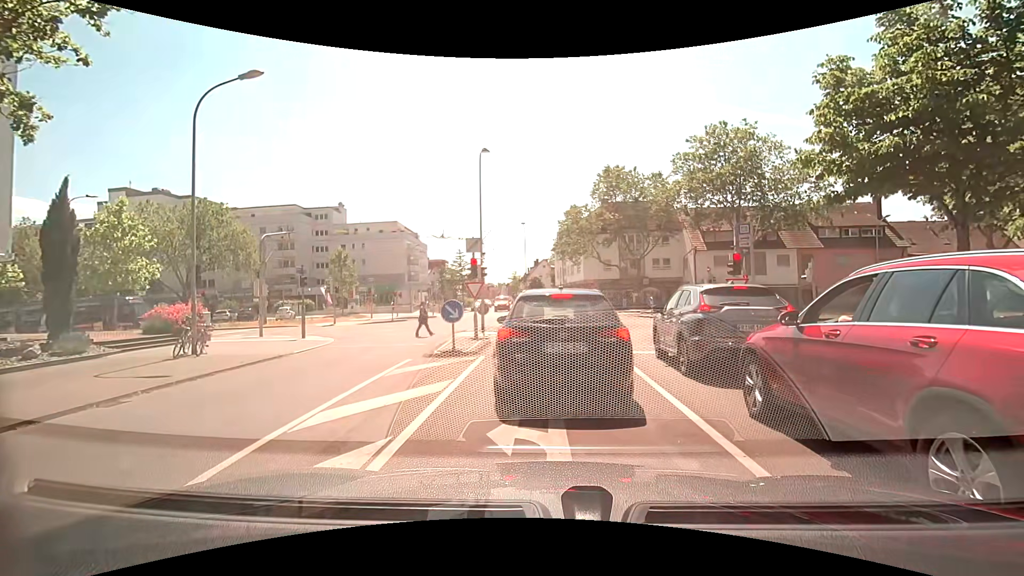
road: residential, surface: asphalt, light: Day
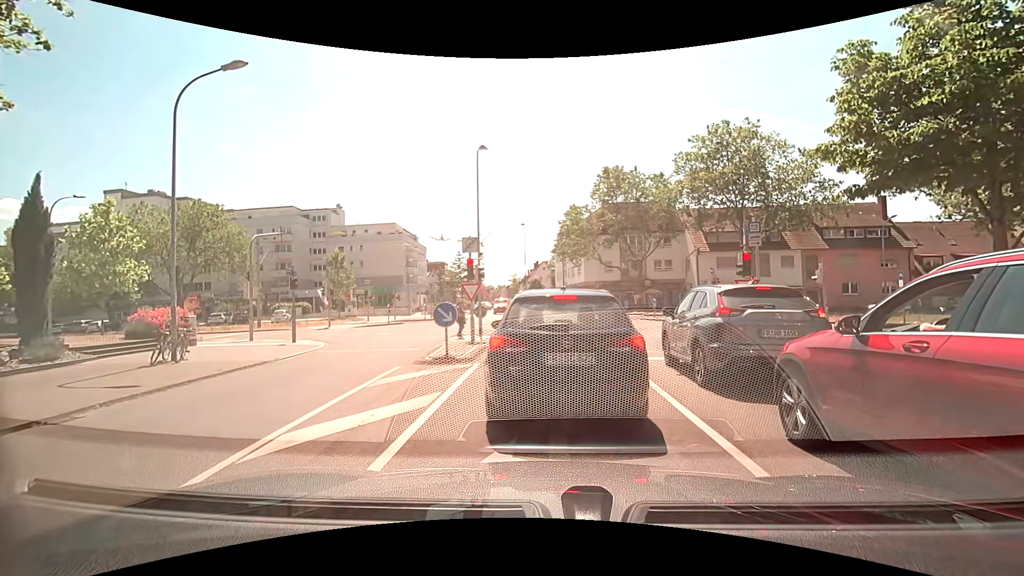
(0.0, +0.8) m; 0°
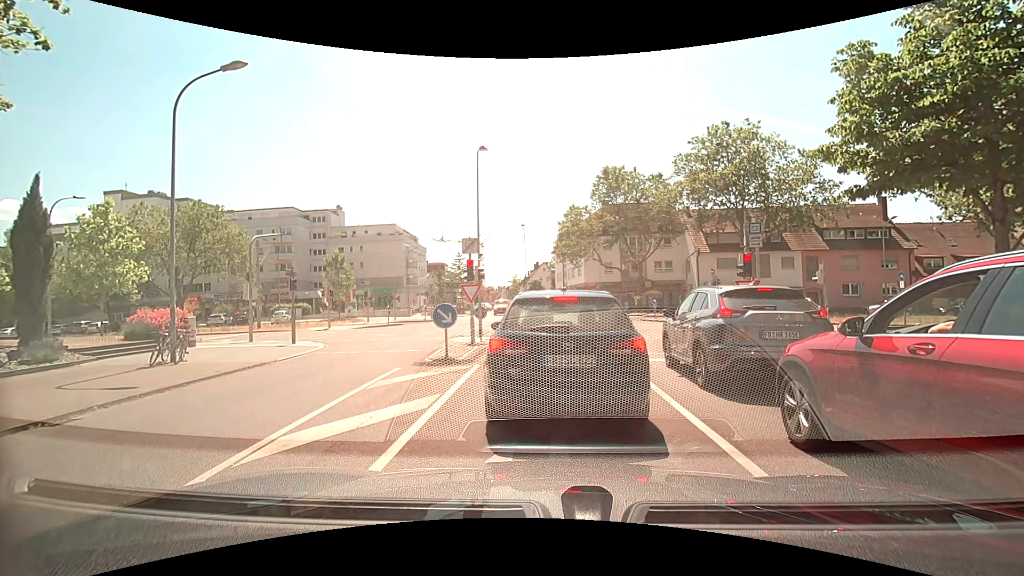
(0.0, +0.1) m; 0°
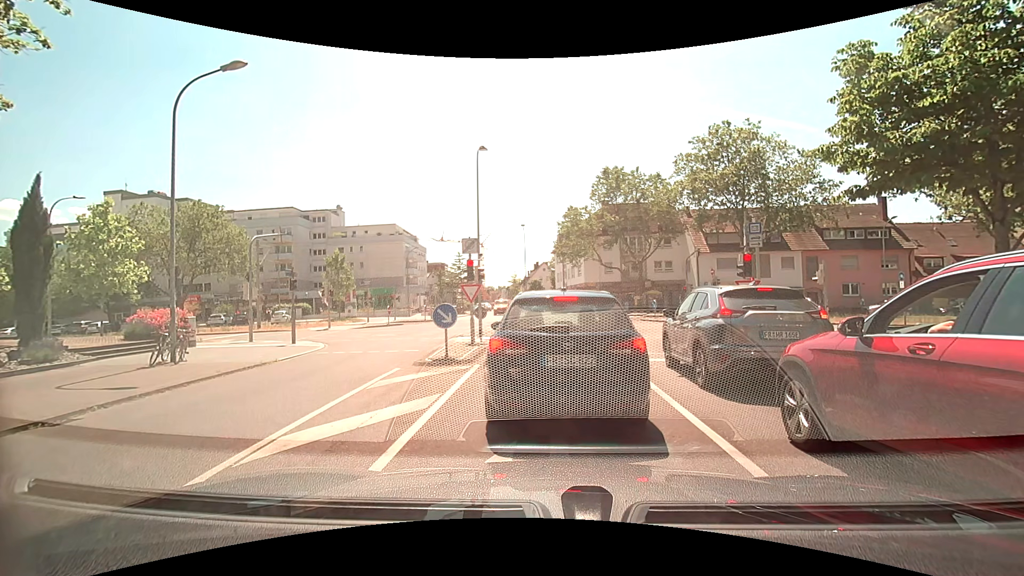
(0.0, 0.0) m; 0°
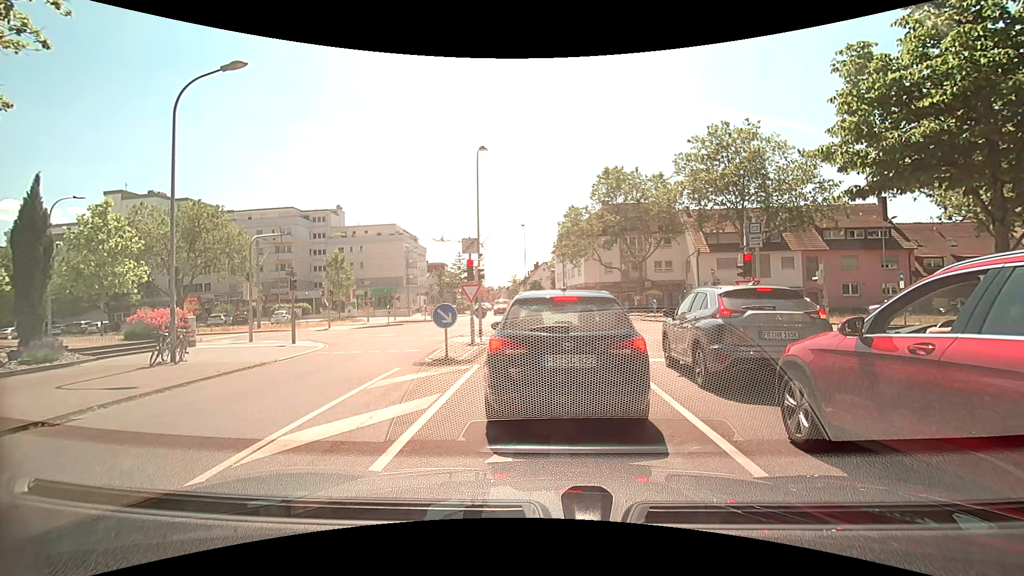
(0.0, 0.0) m; 0°
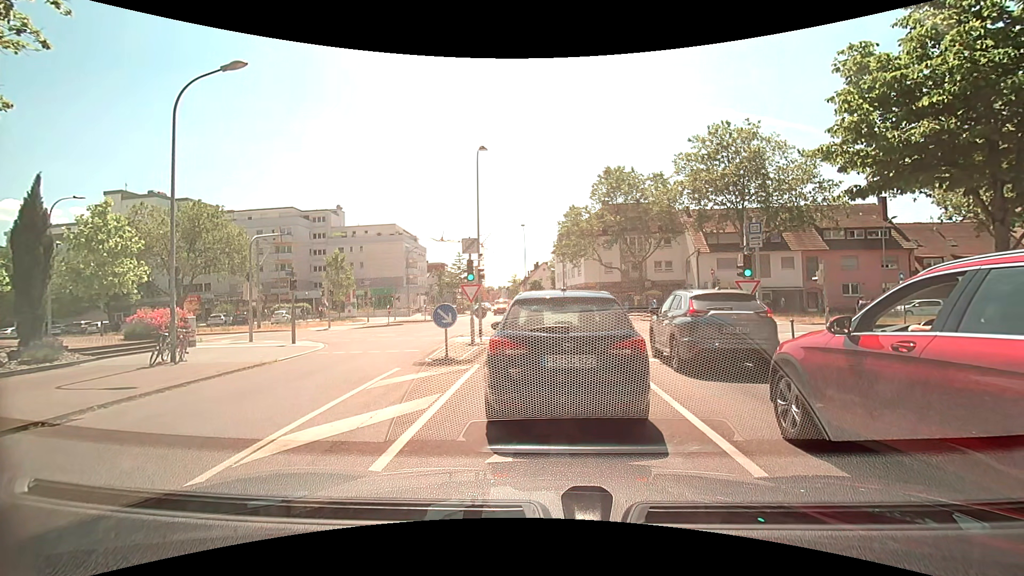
(0.0, 0.0) m; 0°
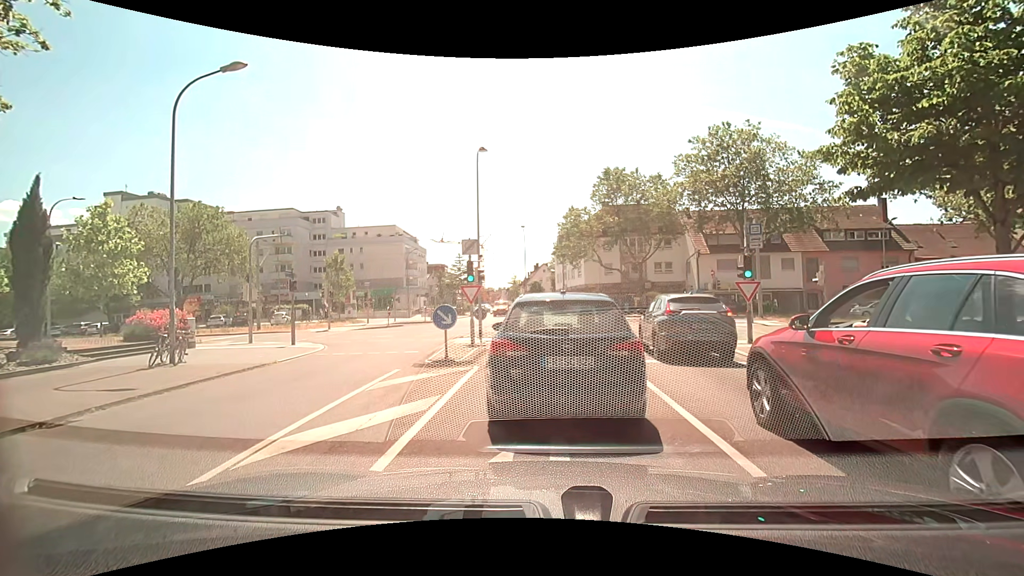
(0.0, 0.0) m; 0°
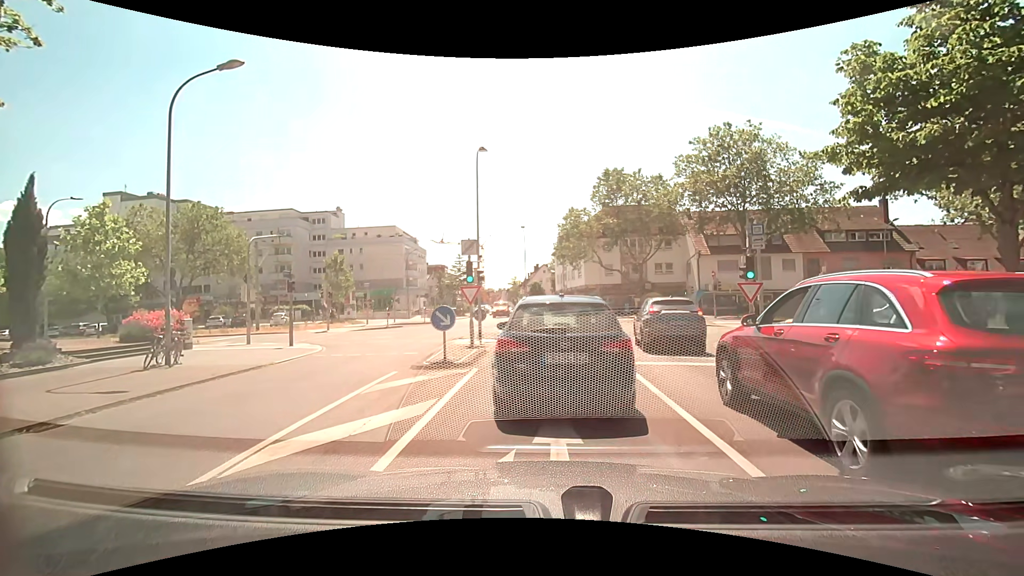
(0.0, +0.2) m; 0°
(0, +10) (0, +20) (-1, +30) (-4, +39) (-10, +48) (-19, +50) (-29, +50) (-39, +50) (-49, +51) (-59, +51) m
